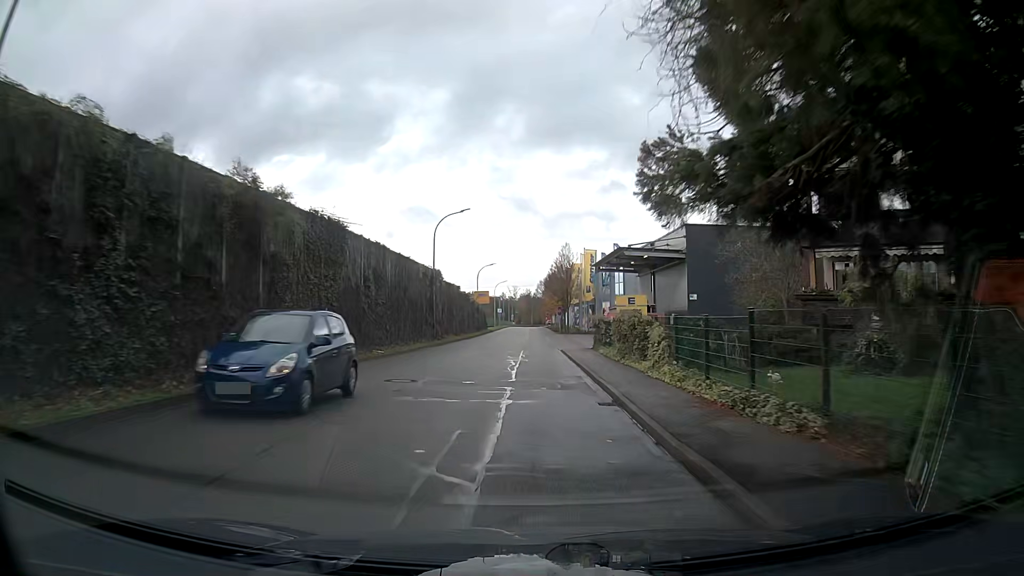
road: tertiary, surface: asphalt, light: Day
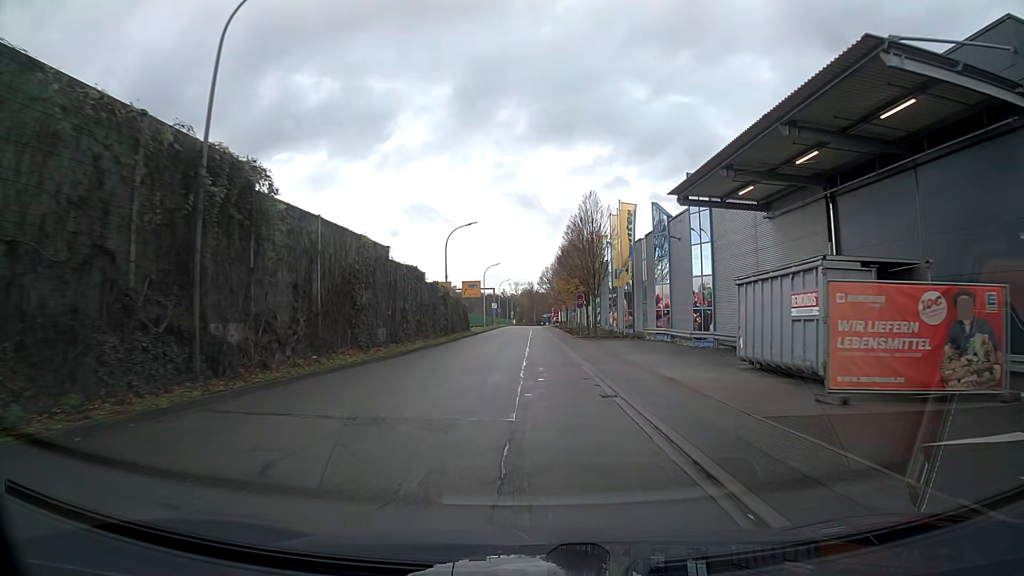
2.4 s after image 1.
(0.0, +30.8) m; +1°
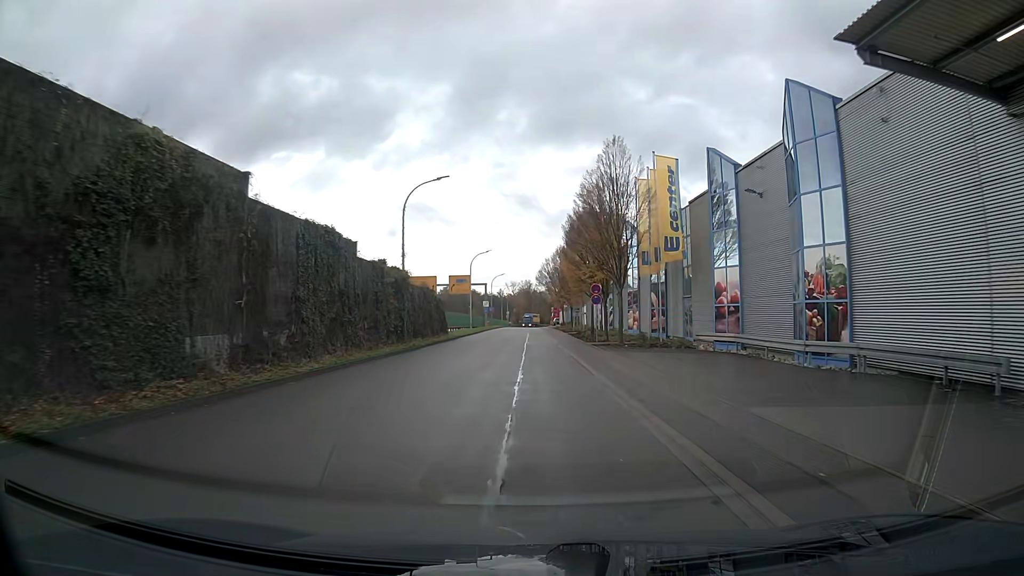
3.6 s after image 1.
(0.0, +15.2) m; 0°
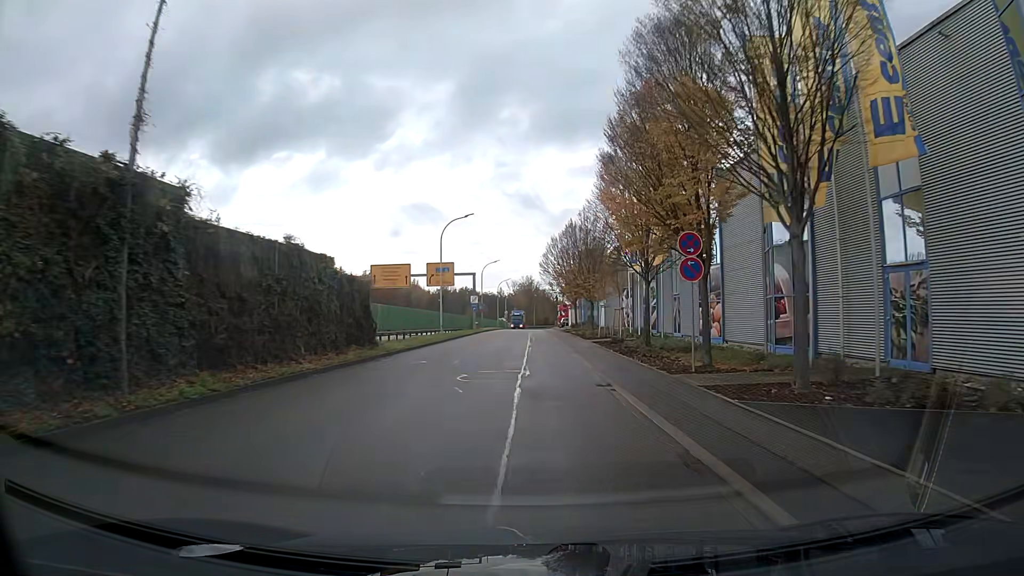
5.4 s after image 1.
(-0.1, +22.9) m; 0°
